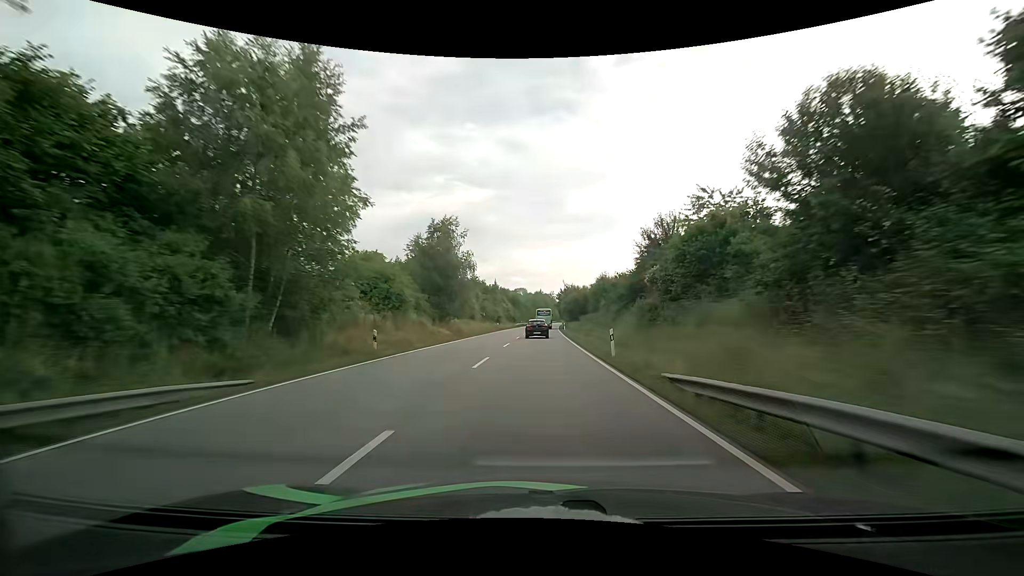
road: primary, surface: asphalt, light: Day
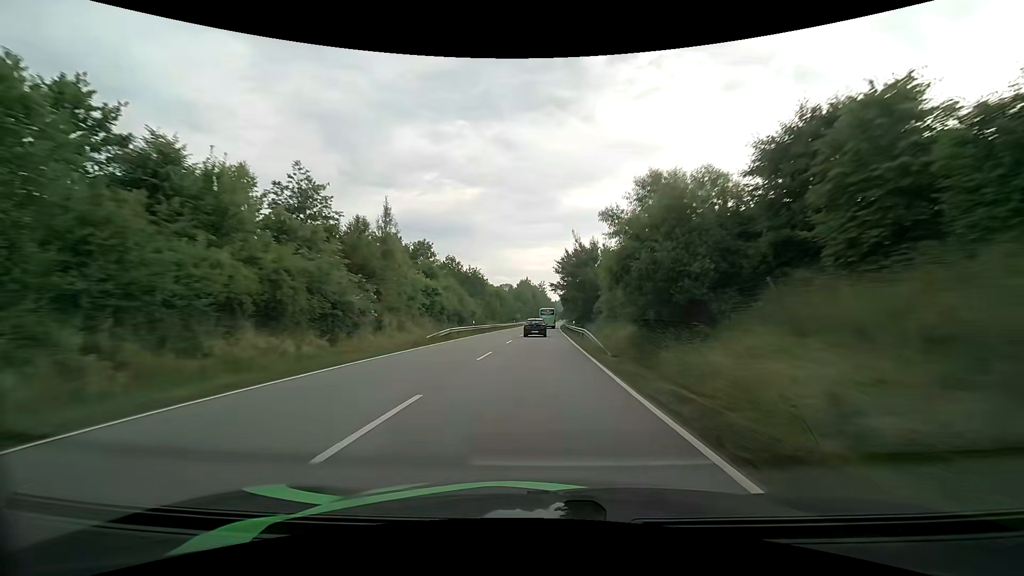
(+0.7, +70.0) m; +1°
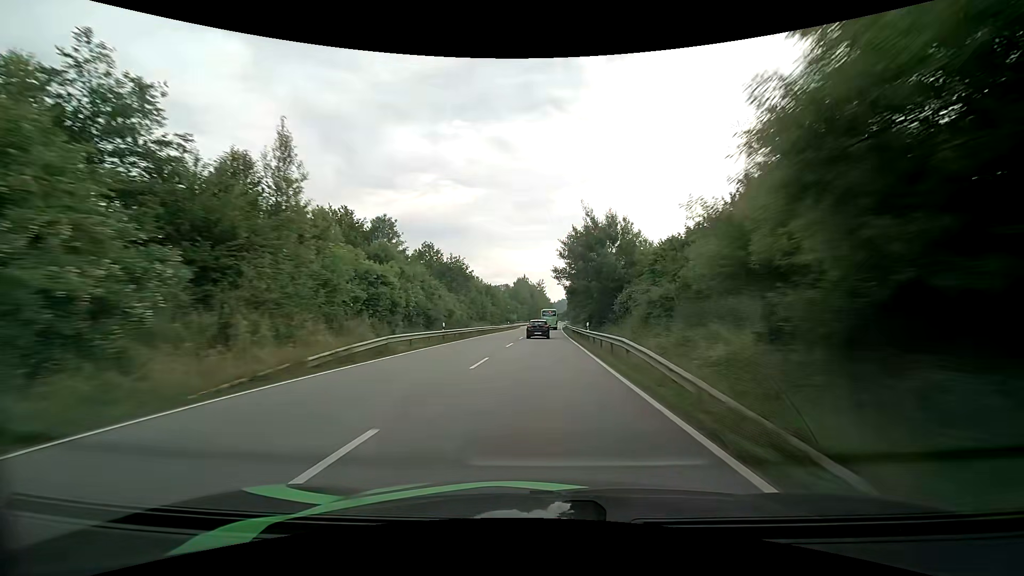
(0.0, +14.7) m; 0°
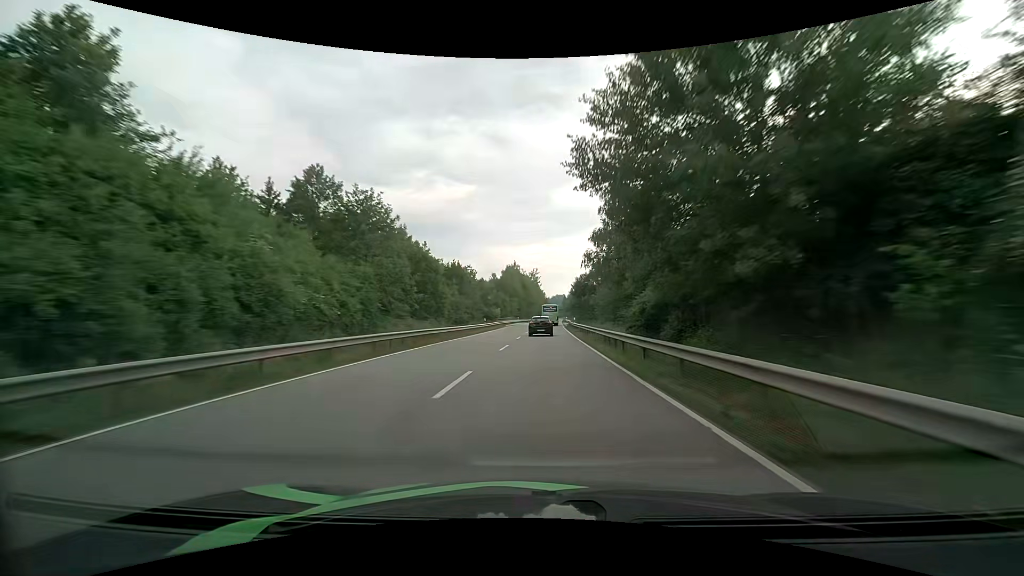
(+0.1, +29.9) m; +1°
